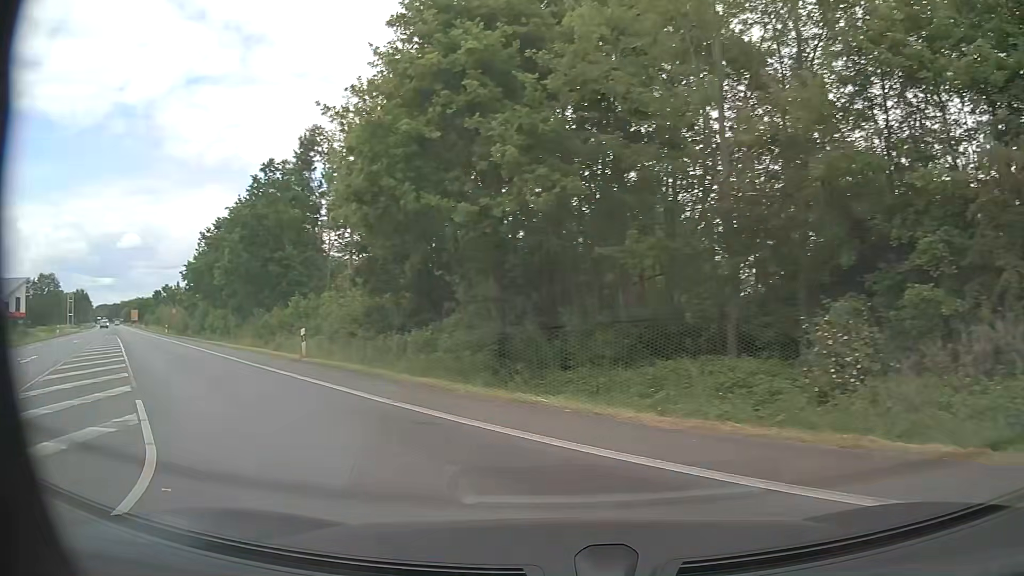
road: primary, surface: asphalt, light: Day
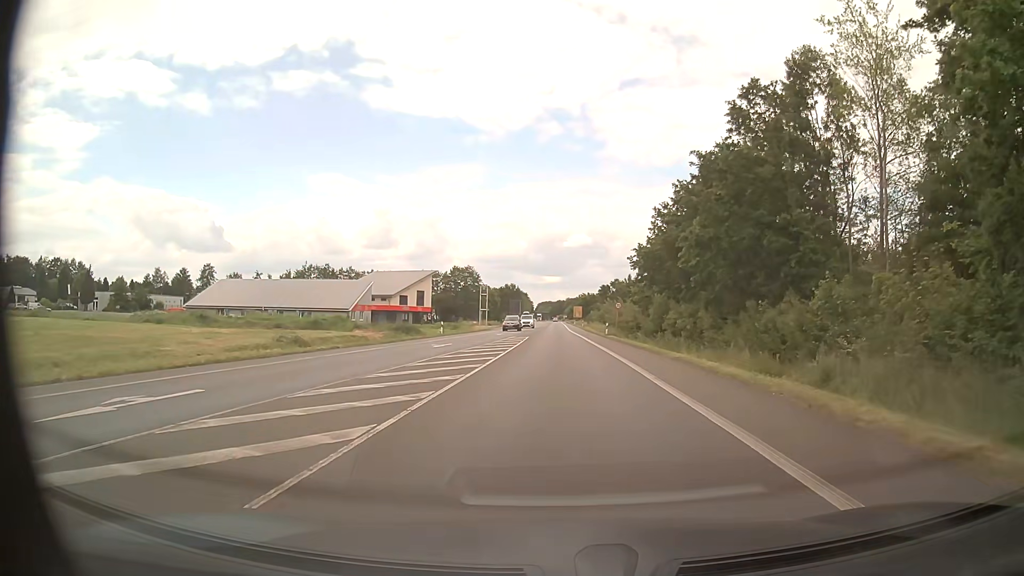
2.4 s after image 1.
(-8.5, +16.3) m; -41°
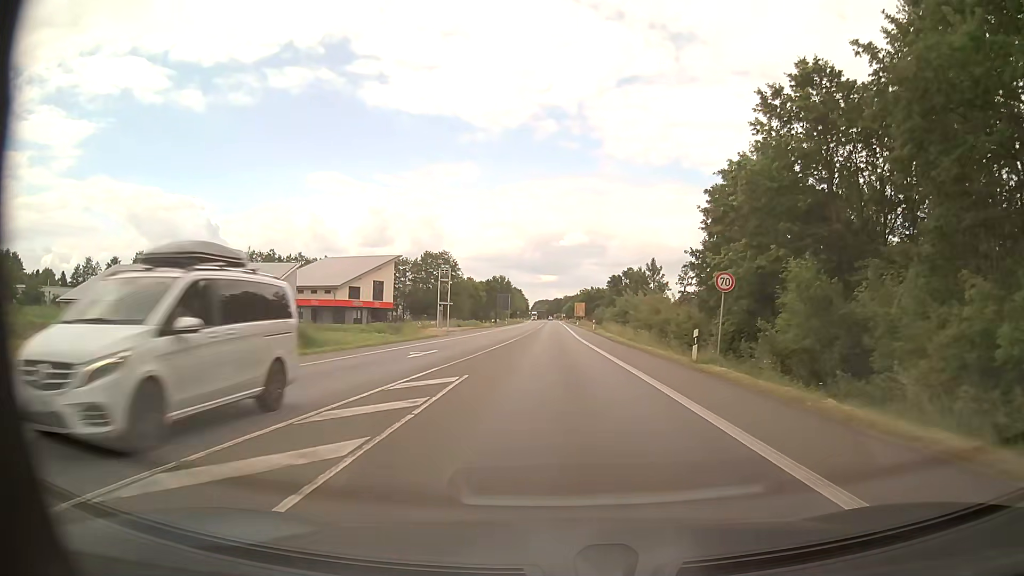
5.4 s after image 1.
(-0.2, +35.5) m; 0°
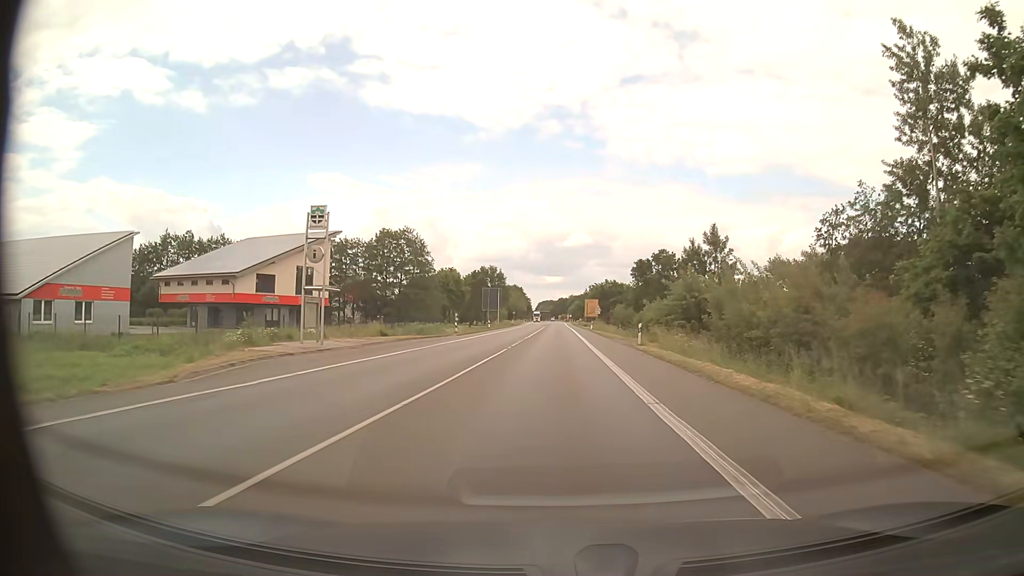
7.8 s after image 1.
(+0.1, +37.4) m; 0°
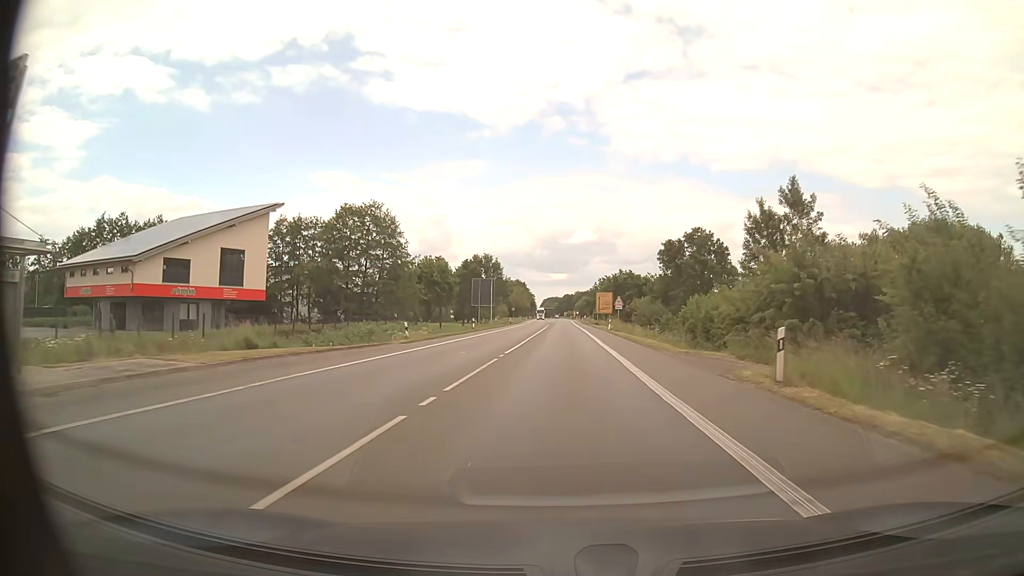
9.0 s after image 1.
(0.0, +20.9) m; 0°
(0, +10) (0, +20) (0, +30) (0, +40) (0, +50) (0, +60) (0, +70) (0, +80) (0, +90) (+1, +100) m
